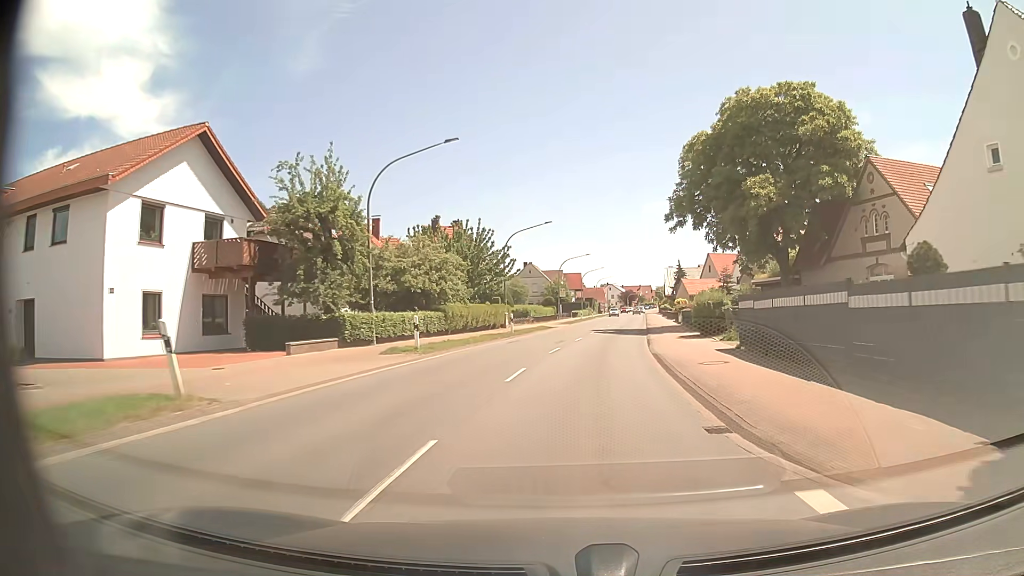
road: primary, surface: asphalt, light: Day
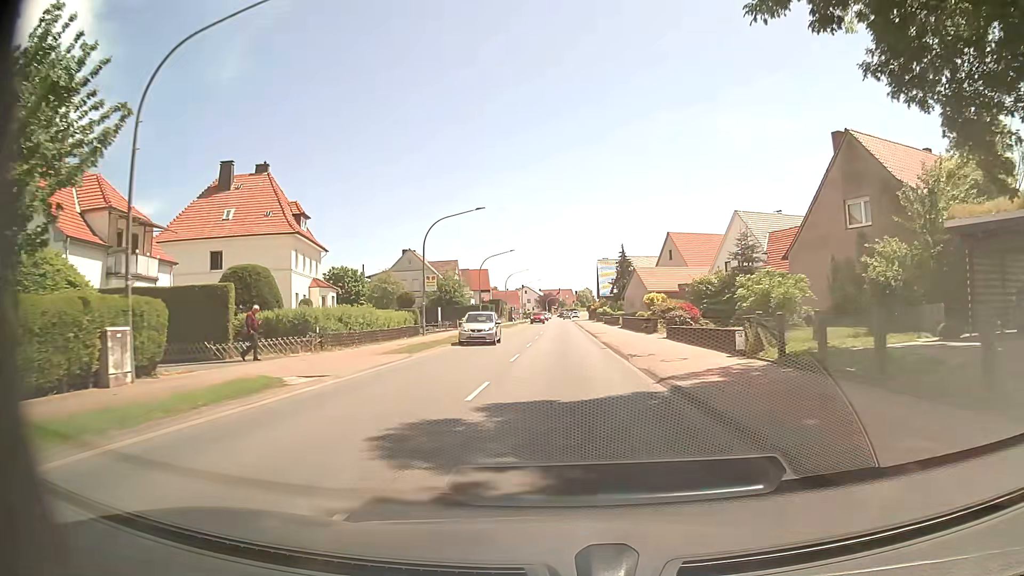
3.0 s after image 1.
(+3.0, +38.6) m; +7°
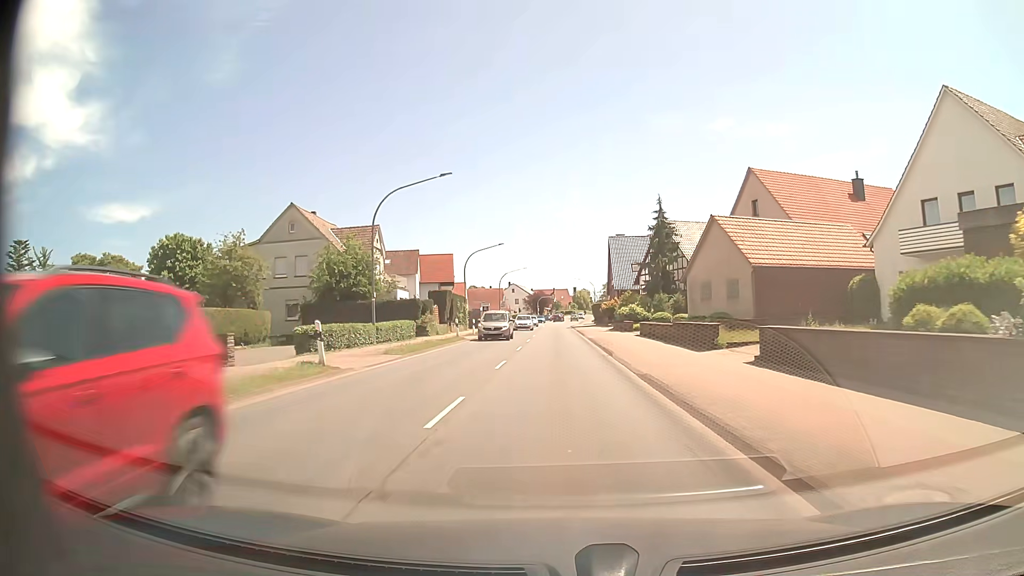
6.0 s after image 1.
(+0.1, +38.7) m; 0°
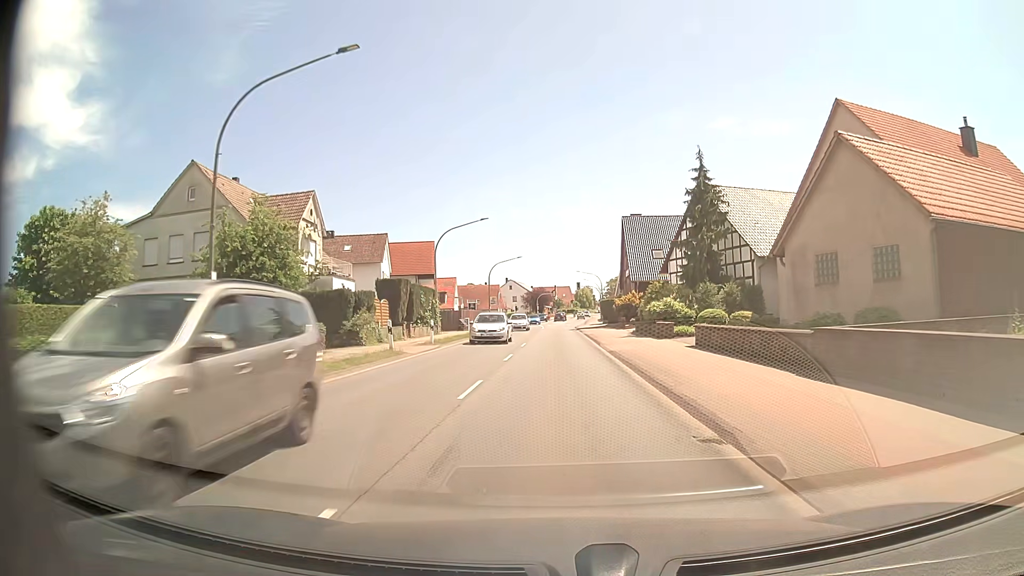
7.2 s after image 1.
(0.0, +15.5) m; 0°
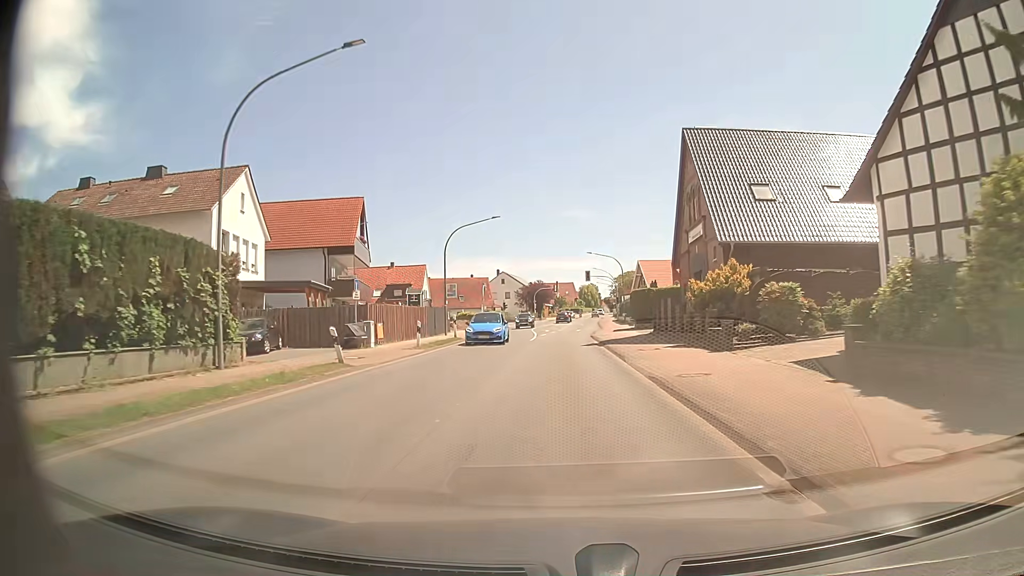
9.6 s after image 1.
(0.0, +31.0) m; 0°
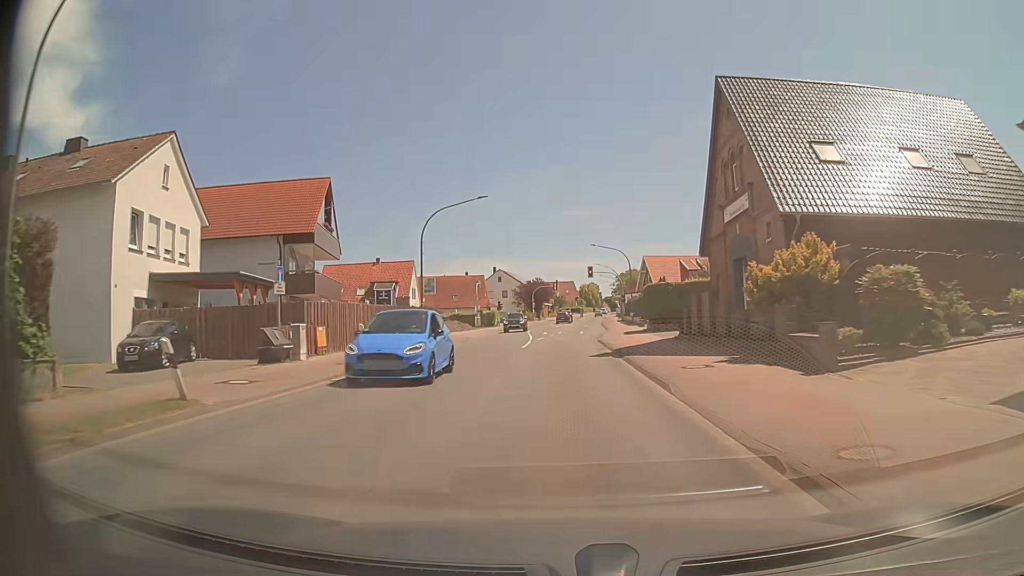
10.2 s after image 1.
(0.0, +7.8) m; 0°
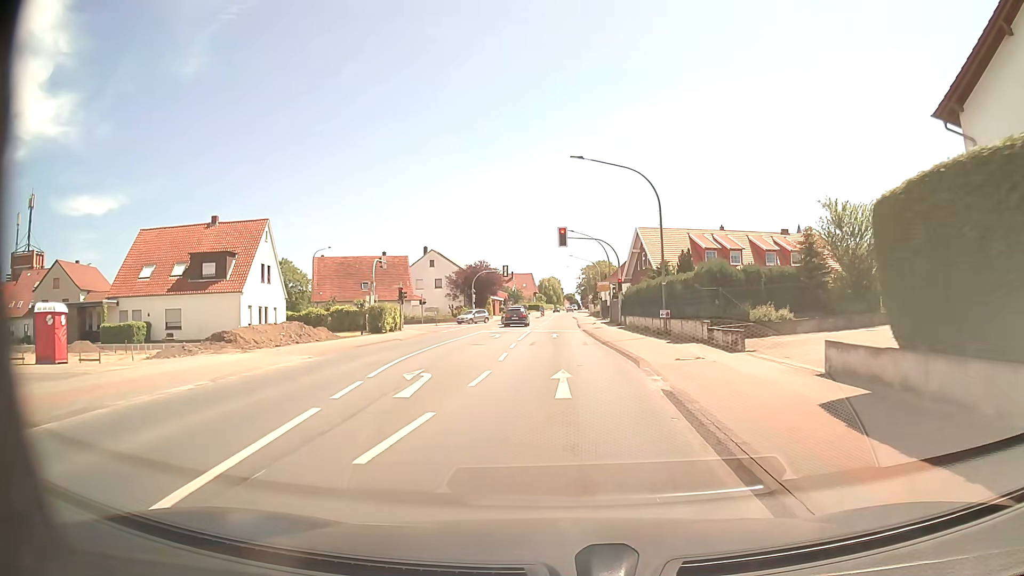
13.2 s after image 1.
(+0.2, +36.2) m; +3°
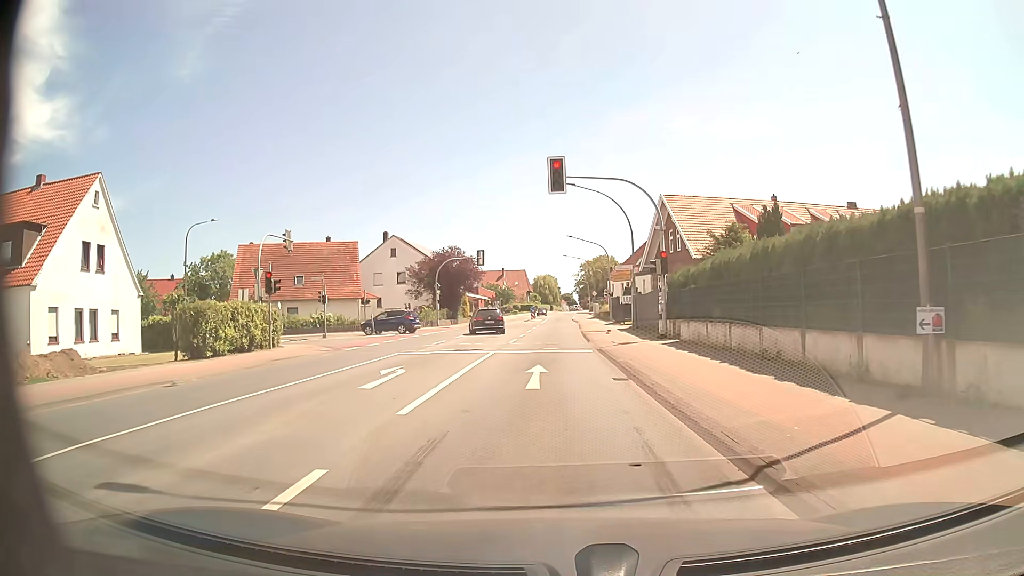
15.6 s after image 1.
(+0.2, +21.2) m; 0°
